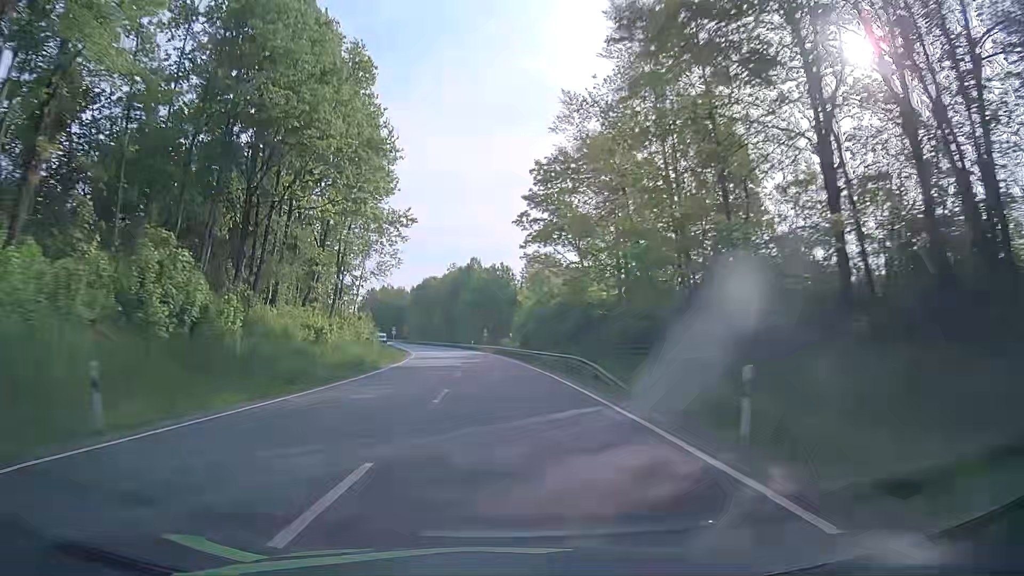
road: primary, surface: asphalt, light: Day
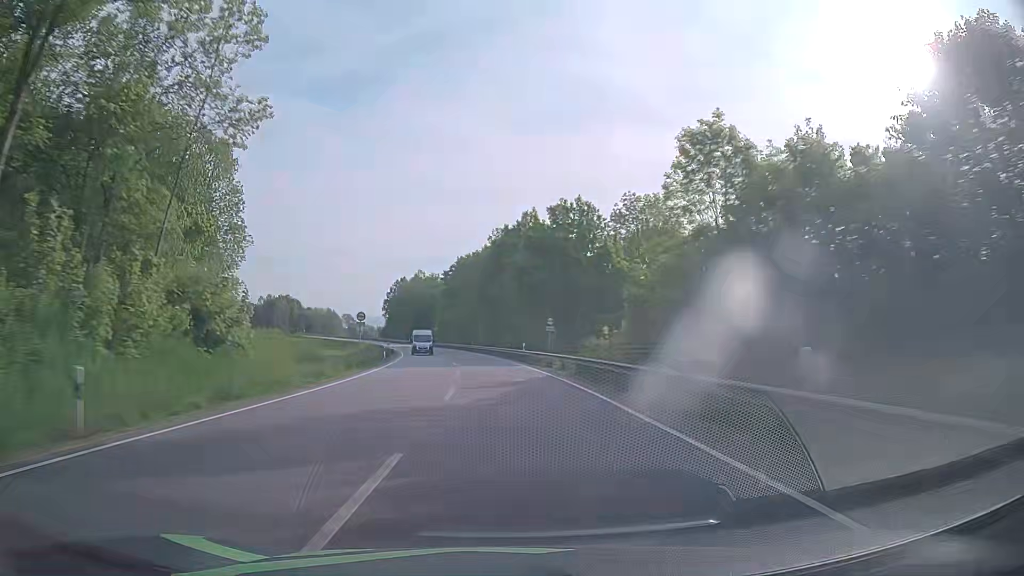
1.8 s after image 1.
(-3.0, +47.3) m; -6°
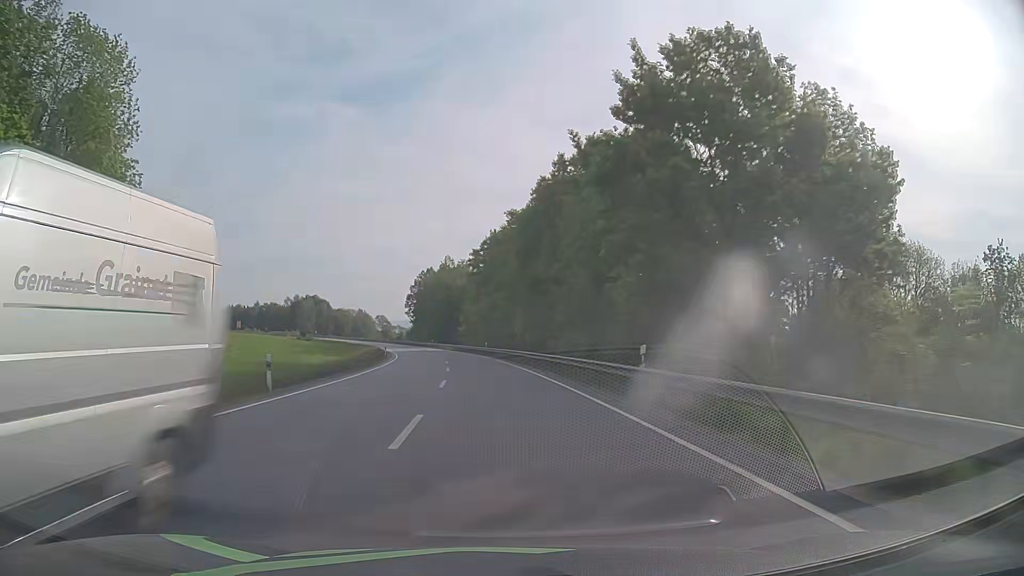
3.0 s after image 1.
(-0.9, +31.6) m; -3°
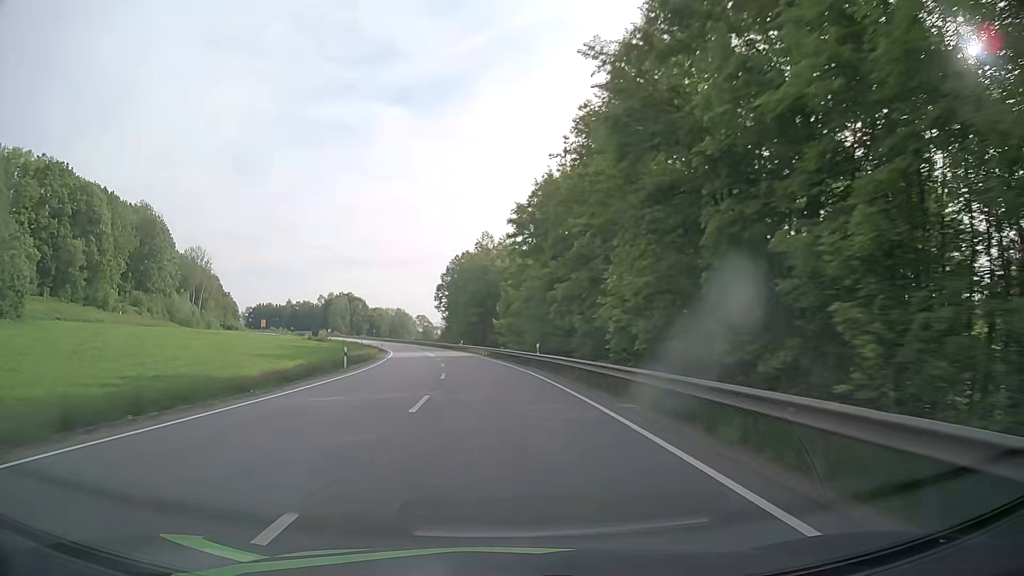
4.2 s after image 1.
(-1.1, +31.5) m; -4°
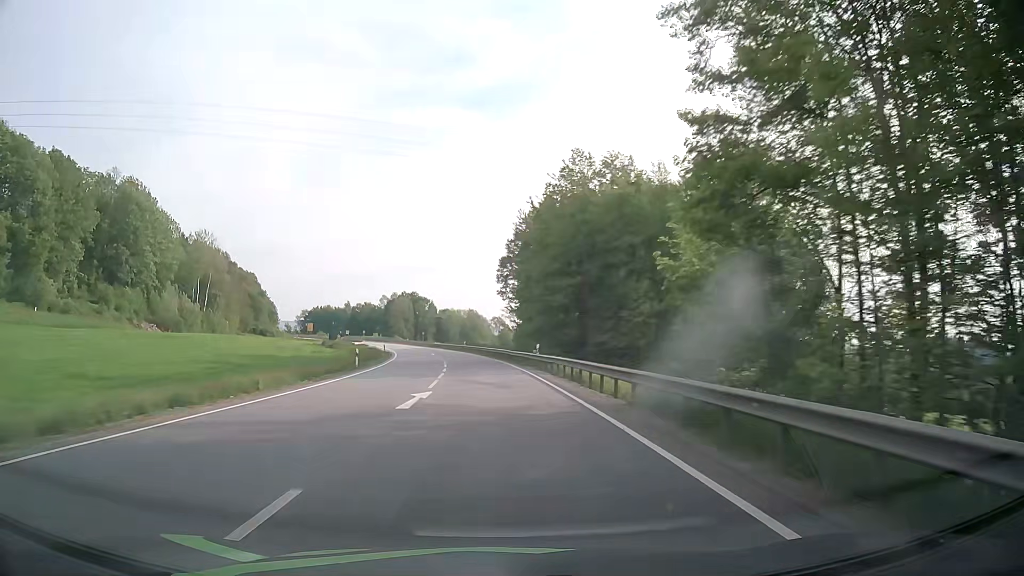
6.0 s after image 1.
(-2.8, +47.2) m; -7°
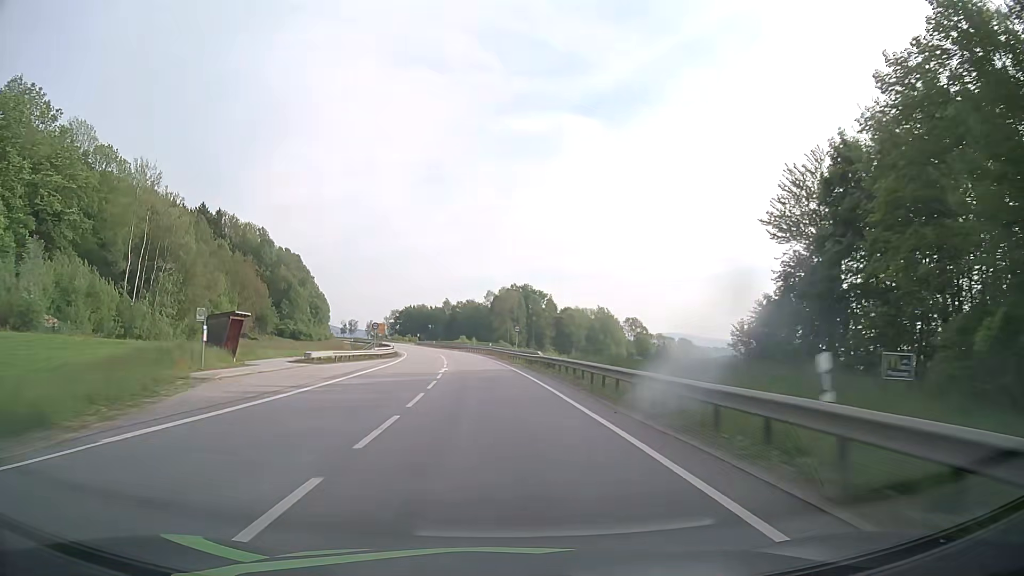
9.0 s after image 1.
(-7.4, +78.1) m; -10°
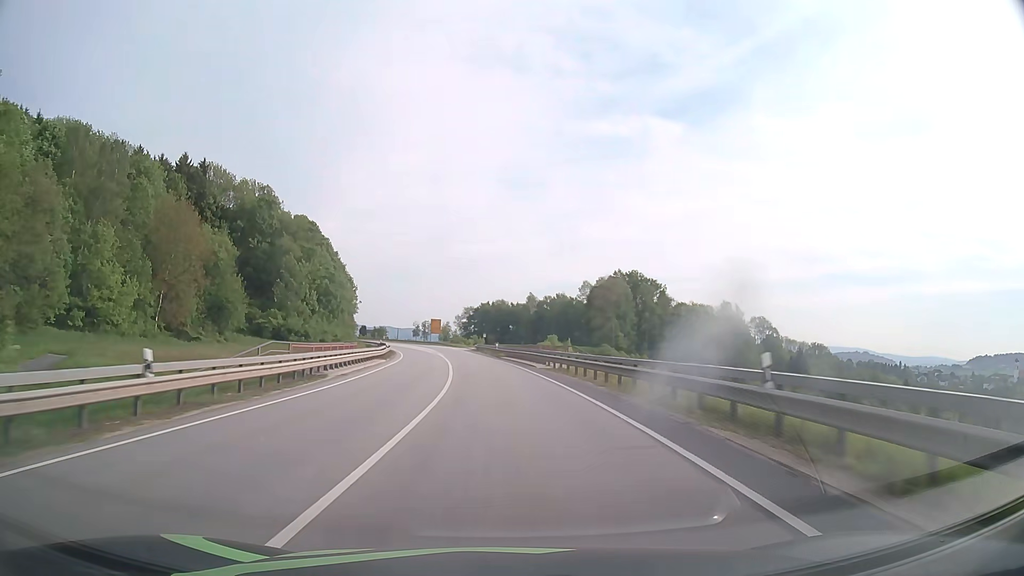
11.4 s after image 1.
(-4.2, +62.3) m; -7°
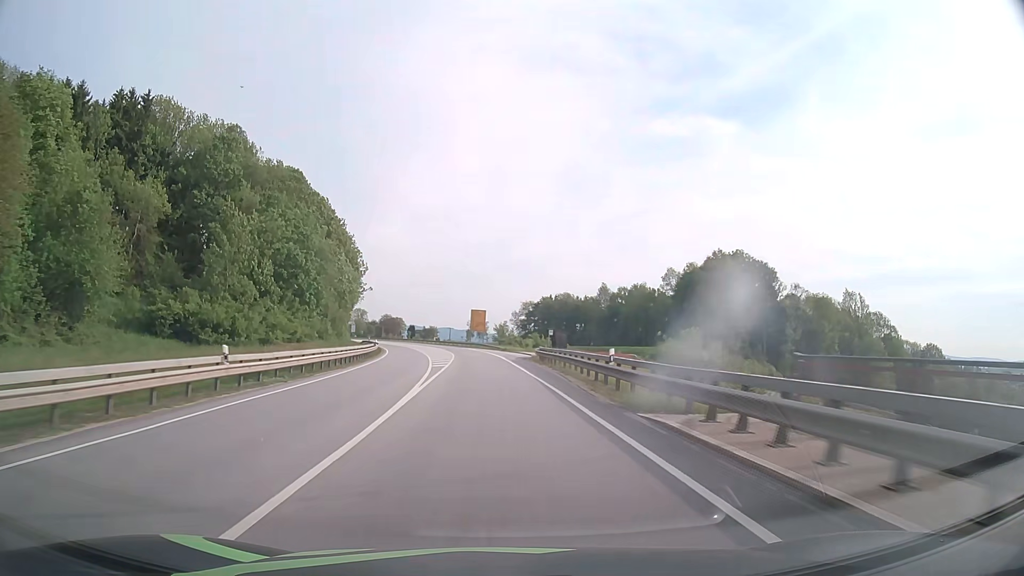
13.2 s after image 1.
(-2.2, +46.6) m; -5°
